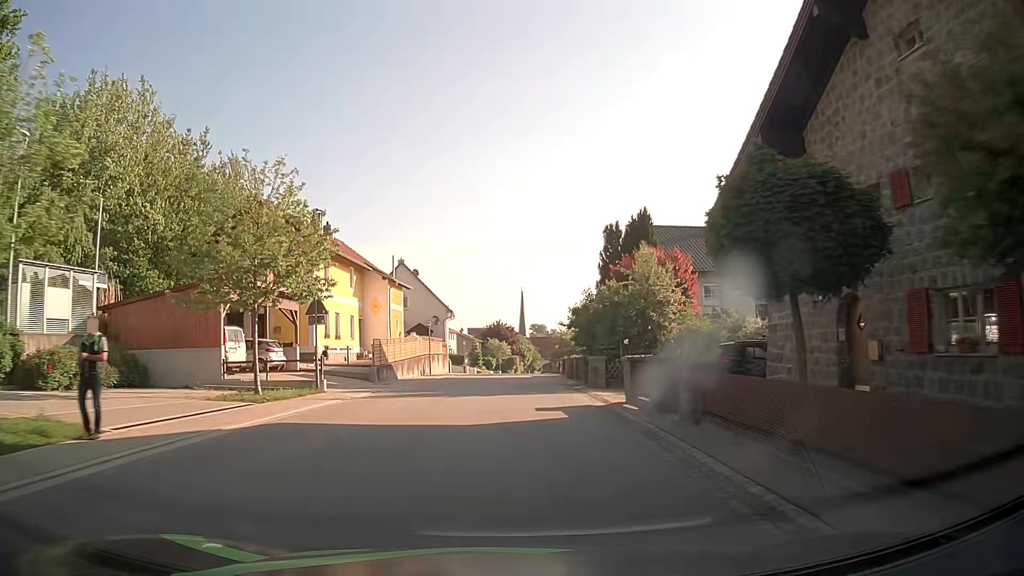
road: tertiary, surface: asphalt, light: Day
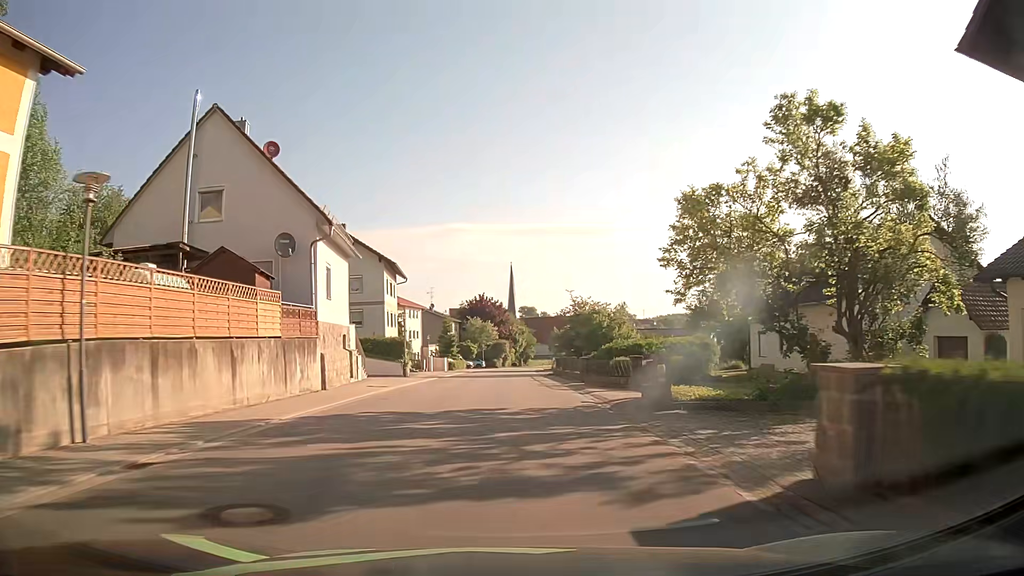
(+0.6, +38.9) m; +2°
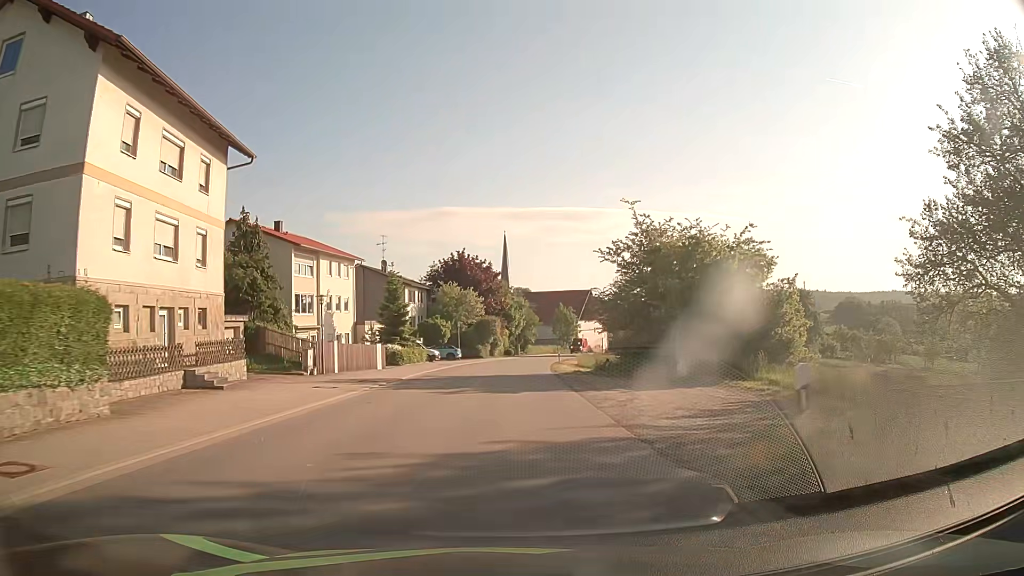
(-0.1, +39.2) m; 0°
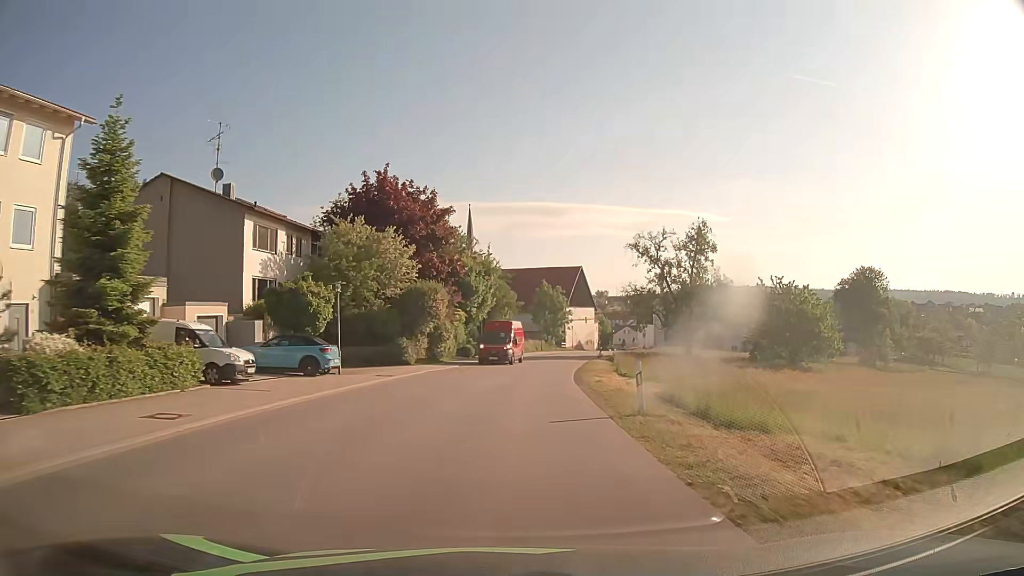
(+0.8, +38.8) m; +3°
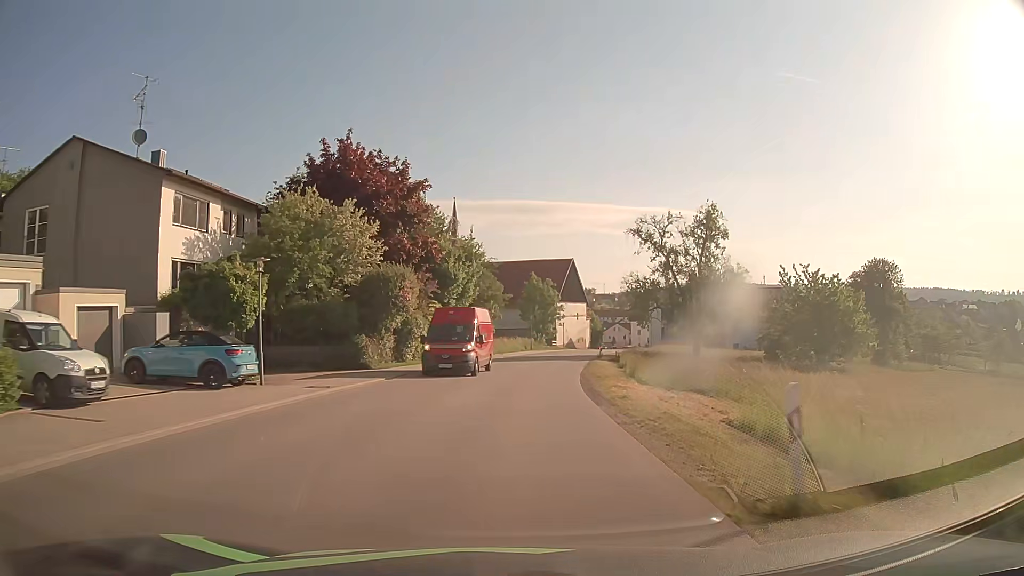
(+0.1, +7.7) m; +2°
(0, +10) (0, +20) (+1, +30) (+2, +40) (+4, +50) (+6, +60) (+8, +69) (+11, +79) (+13, +89) (+16, +98) m
